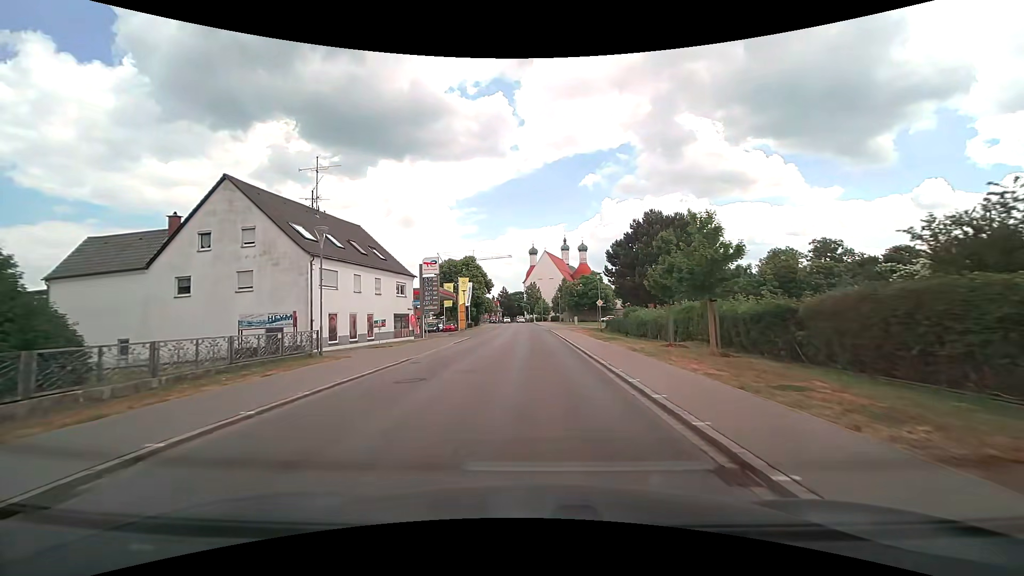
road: tertiary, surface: asphalt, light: Day
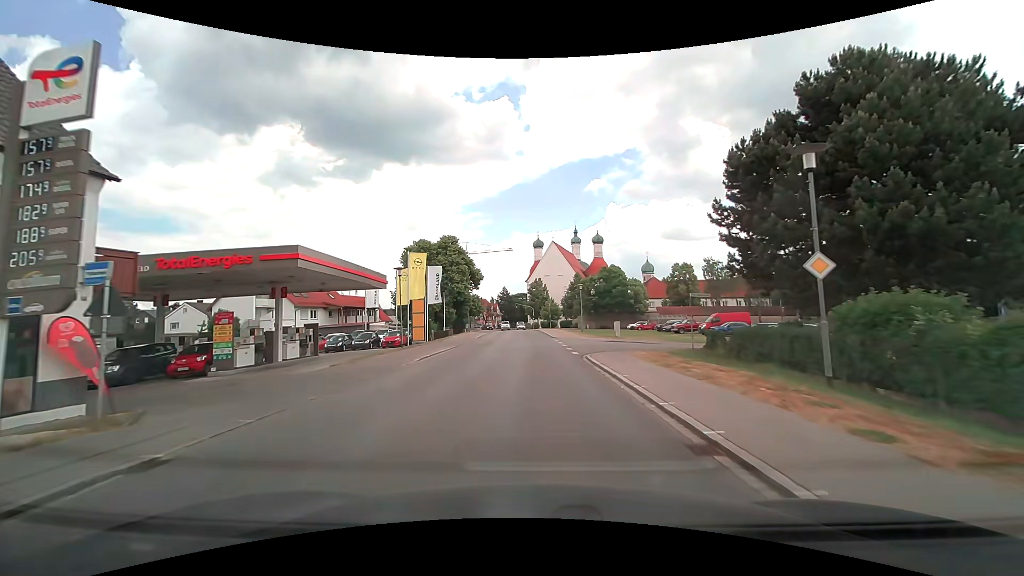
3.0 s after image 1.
(0.0, +32.4) m; 0°
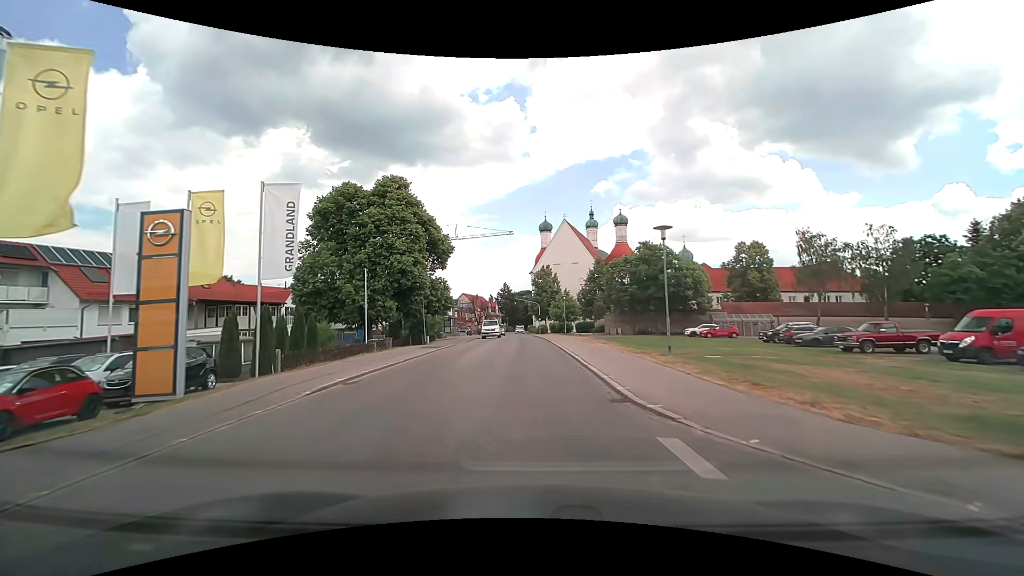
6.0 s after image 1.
(-0.2, +33.5) m; -1°
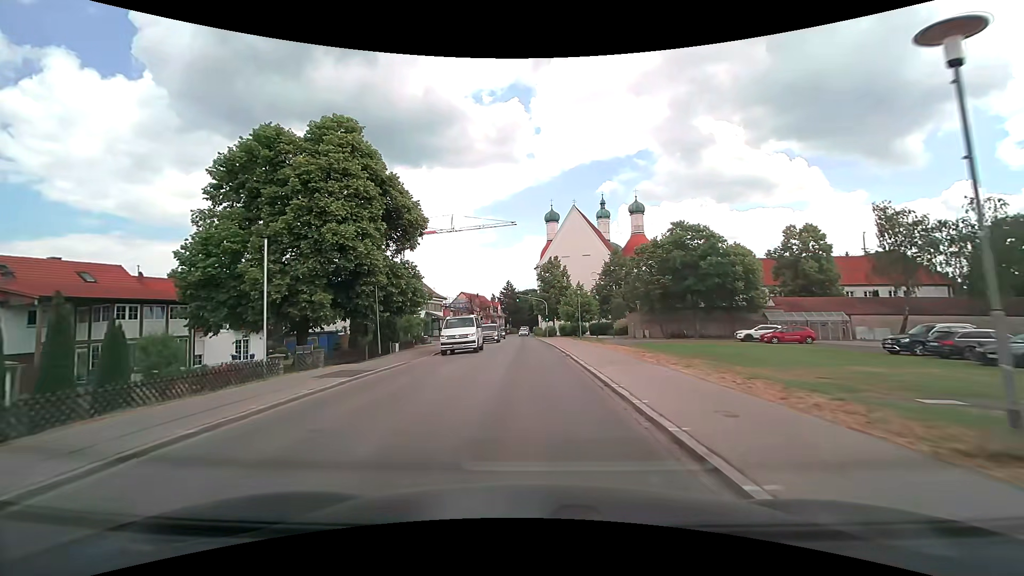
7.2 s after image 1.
(-0.1, +14.0) m; 0°
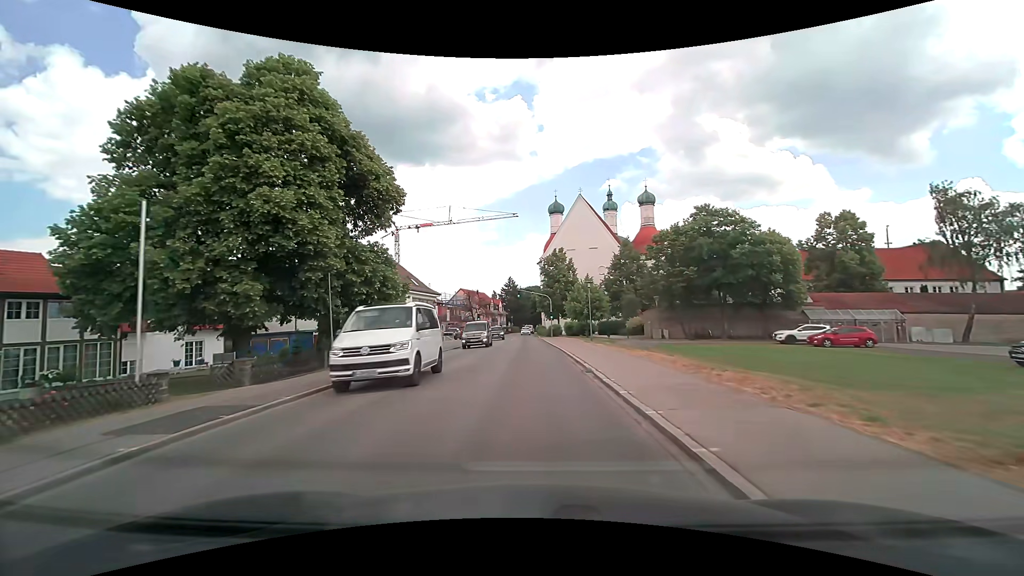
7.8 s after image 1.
(0.0, +7.1) m; 0°
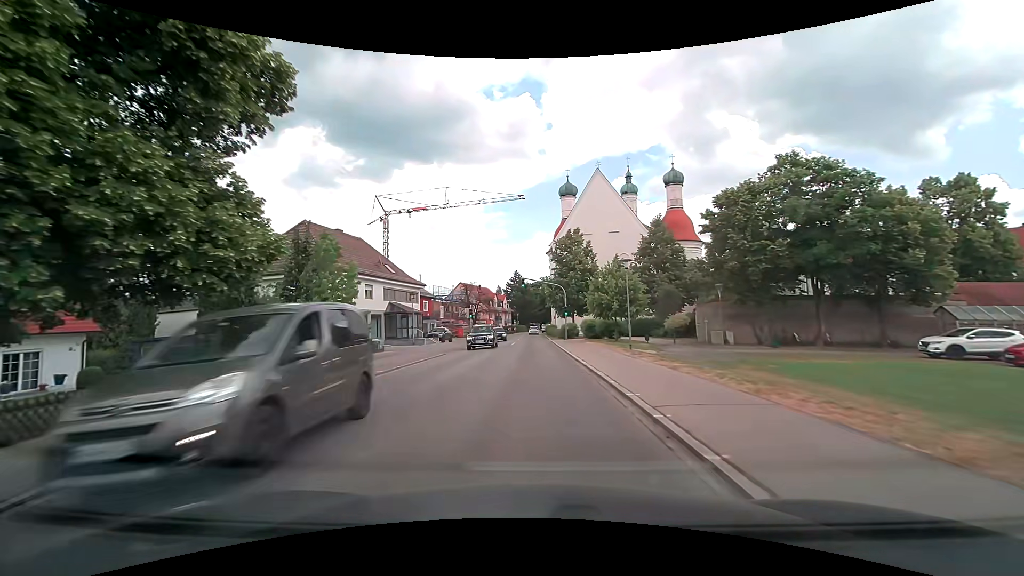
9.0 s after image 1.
(-0.1, +14.4) m; -1°
(0, +10) (0, +20) (0, +30) (0, +40) (-1, +50) (-1, +60) (-1, +70) (-1, +80) (-1, +90) (0, +100) m
